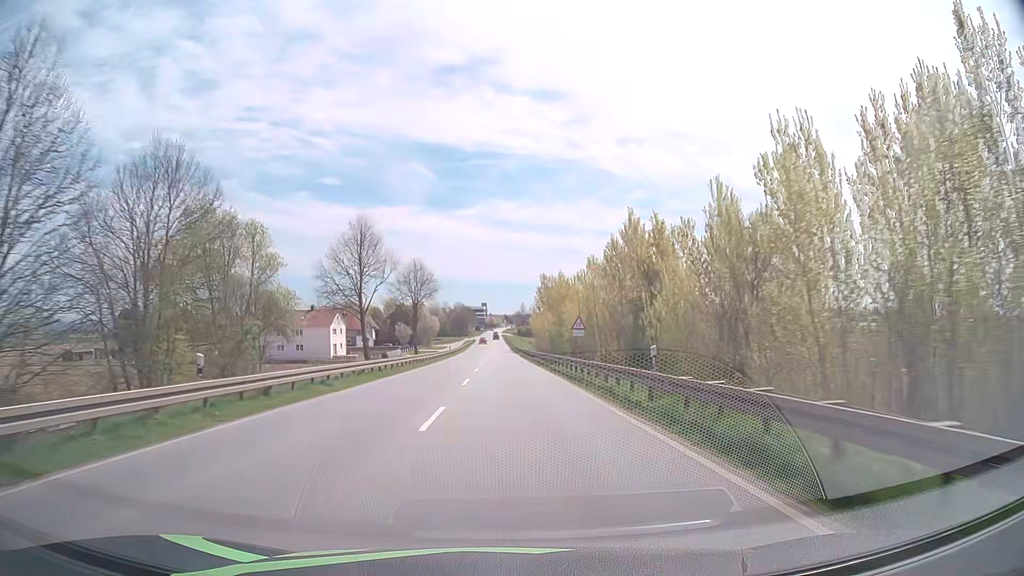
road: primary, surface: asphalt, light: Day
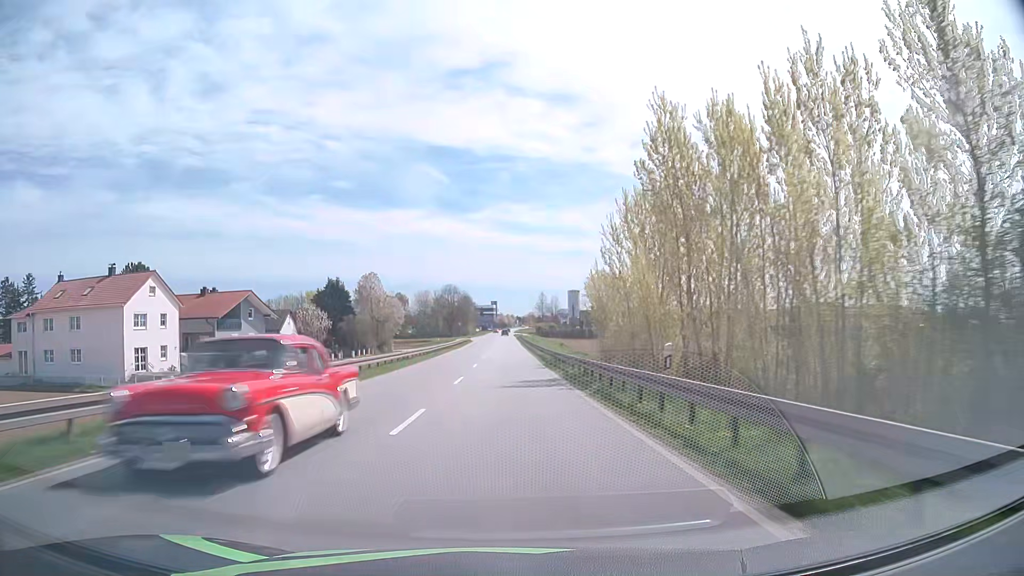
(-0.5, +72.4) m; -1°
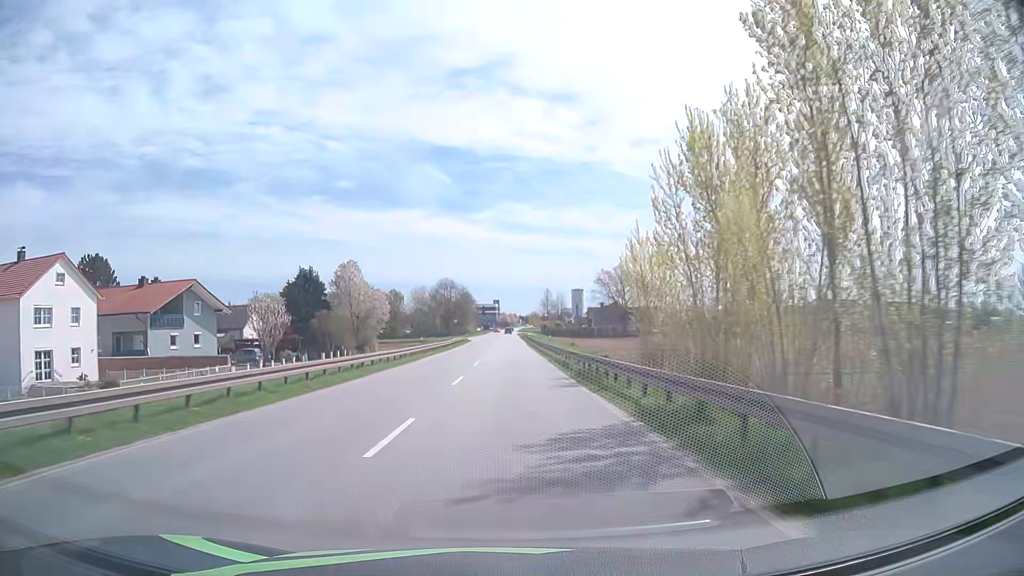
(0.0, +14.1) m; 0°
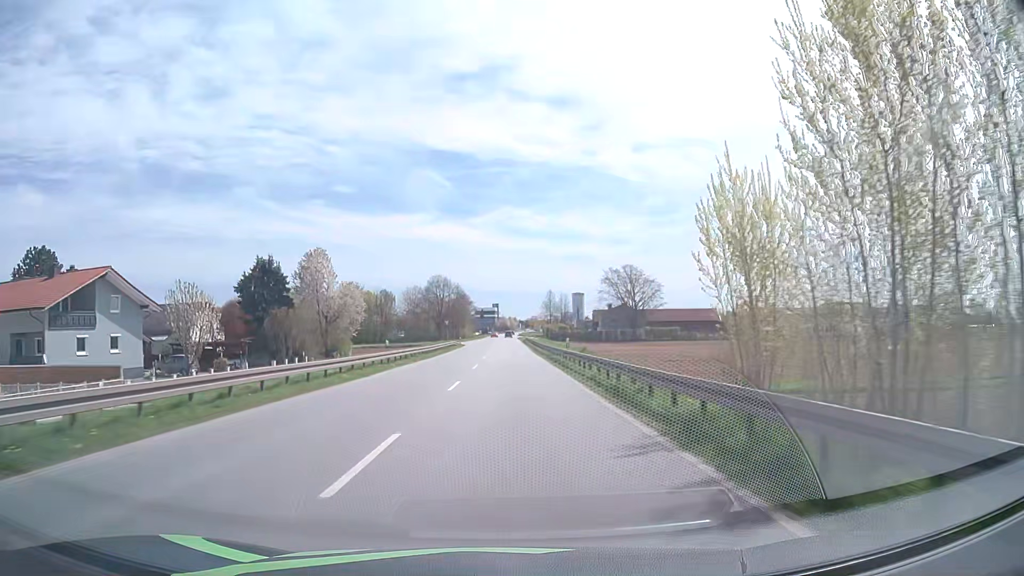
(0.0, +14.0) m; 0°
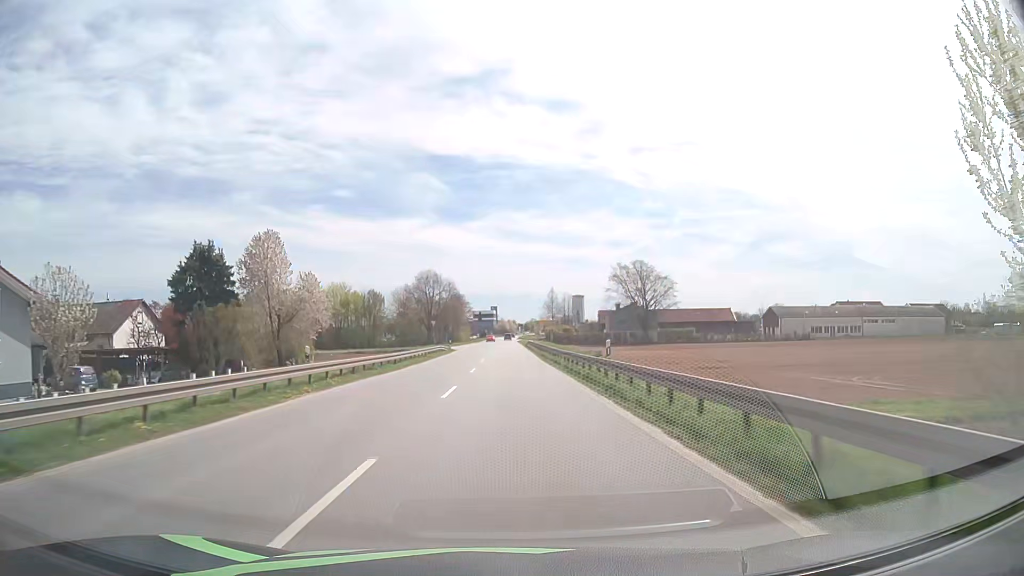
(0.0, +13.8) m; 0°
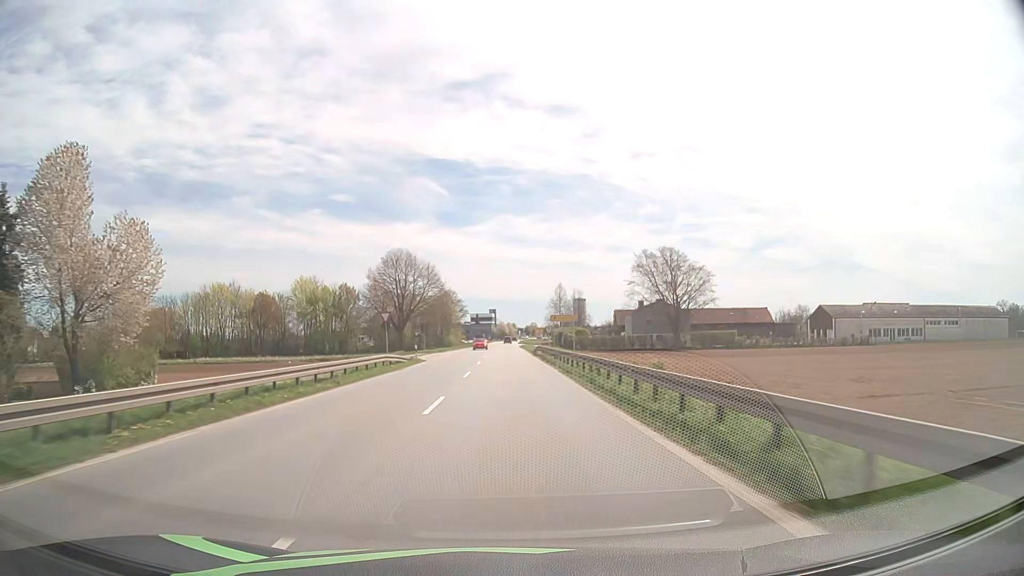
(0.0, +27.1) m; 0°
